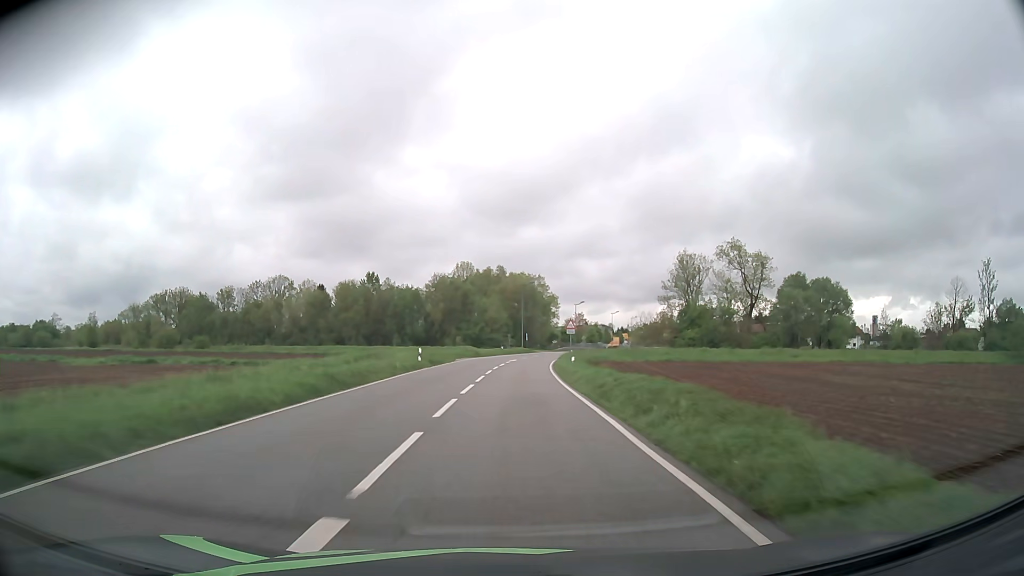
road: secondary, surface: asphalt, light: Day
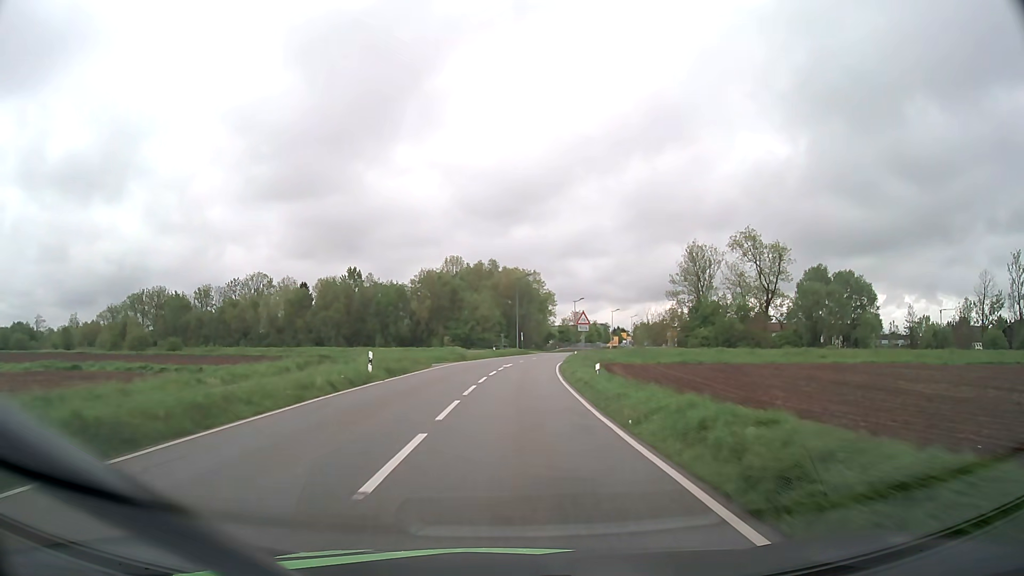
(0.0, +11.7) m; 0°
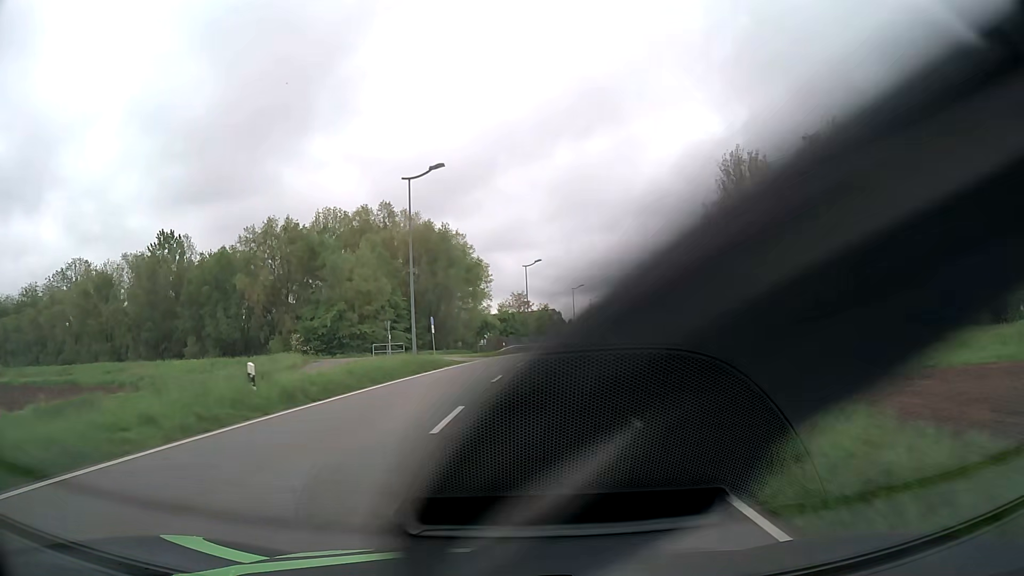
(+2.5, +54.6) m; +6°
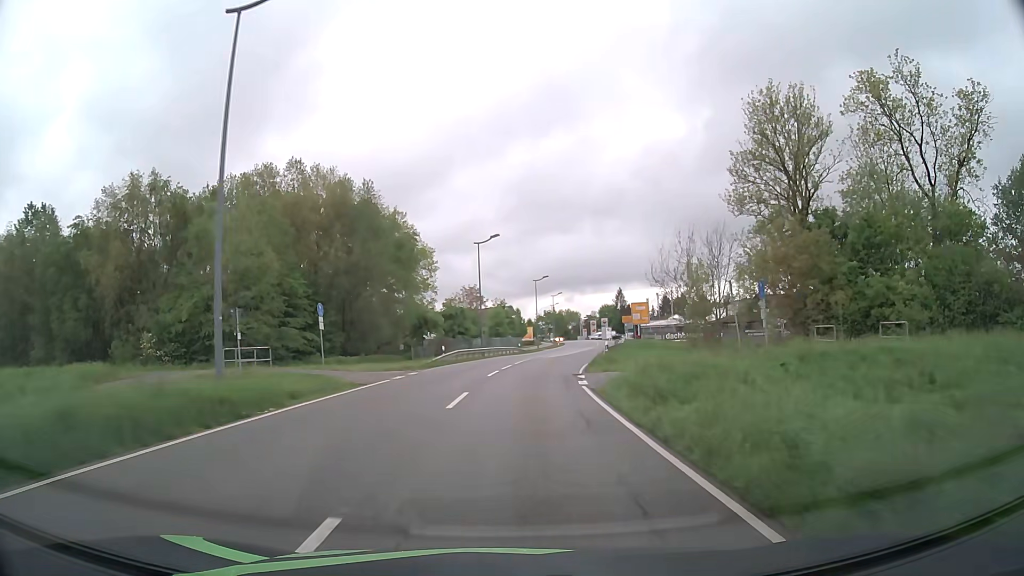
(+0.7, +20.1) m; +4°
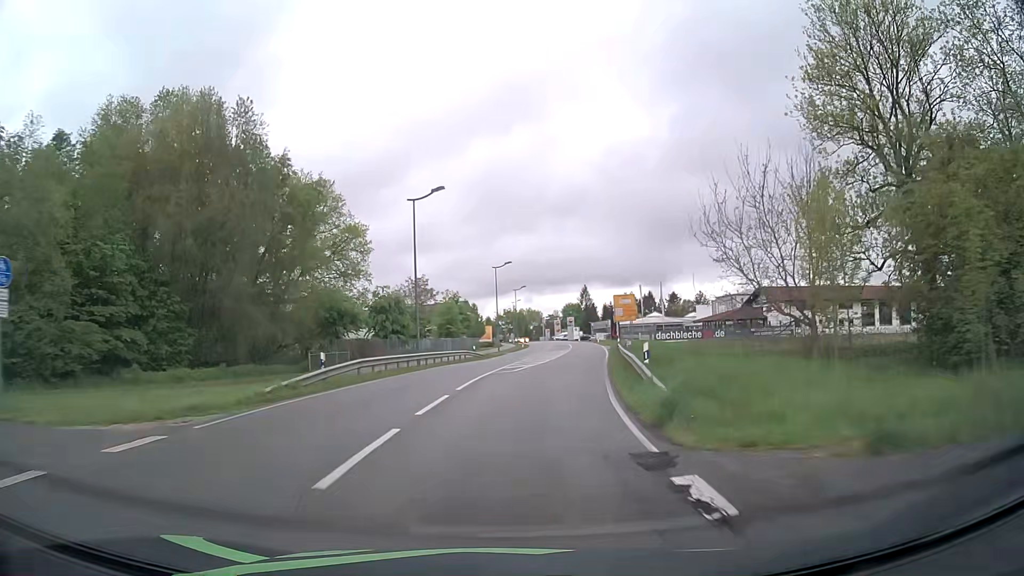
(+0.5, +18.9) m; +4°
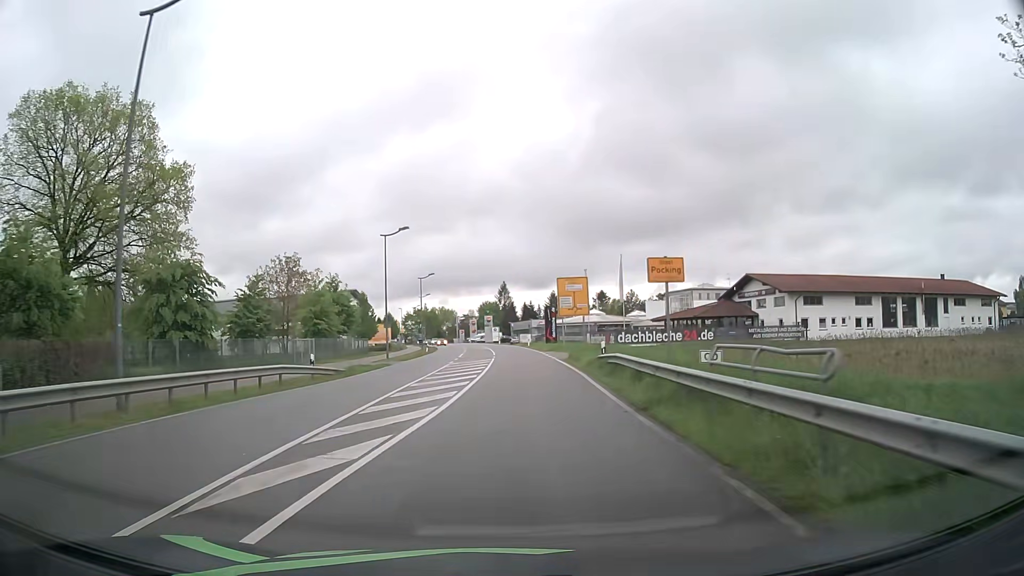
(+1.5, +25.5) m; +7°
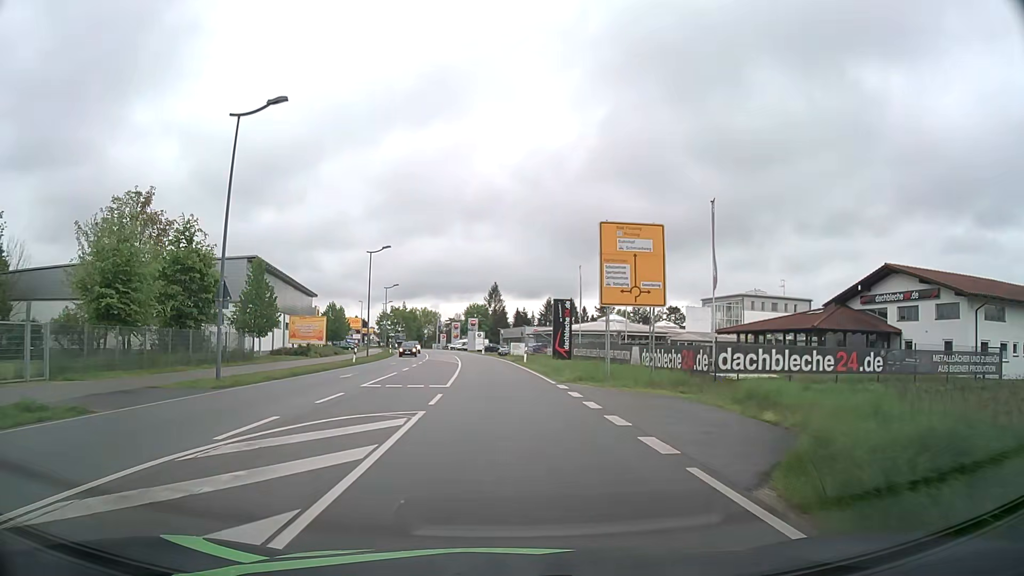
(+0.5, +30.5) m; 0°
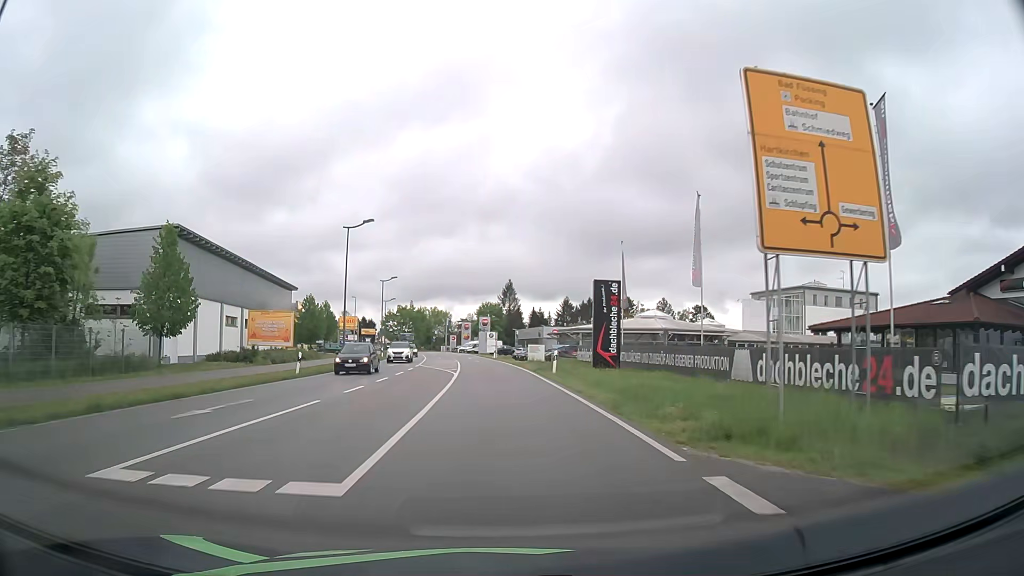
(-0.1, +15.3) m; -1°
(0, +10) (0, +20) (-1, +30) (-1, +40) (-2, +50) (-3, +60) (-4, +70) (-5, +80) (-6, +90) (-8, +100) m
